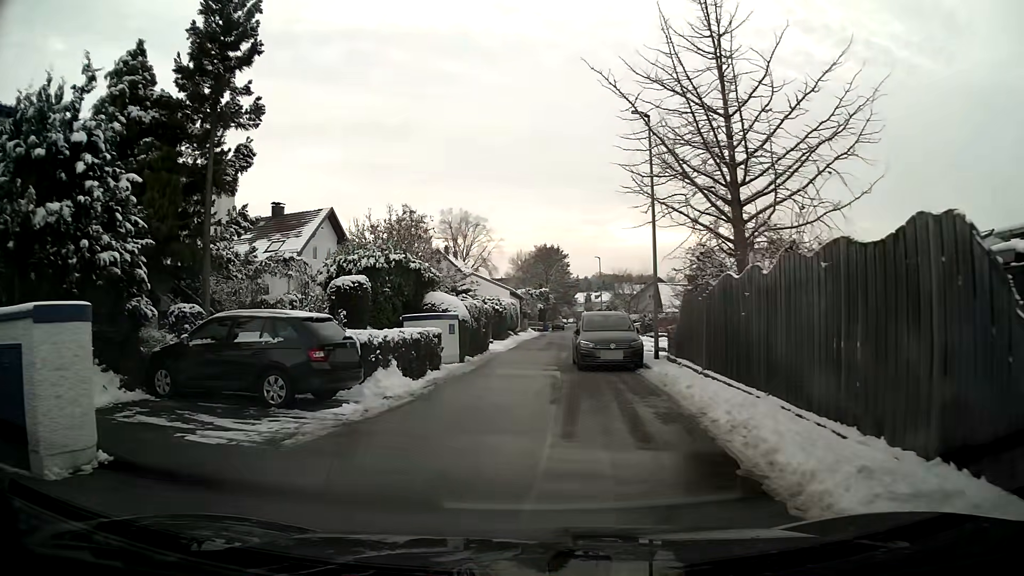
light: Day
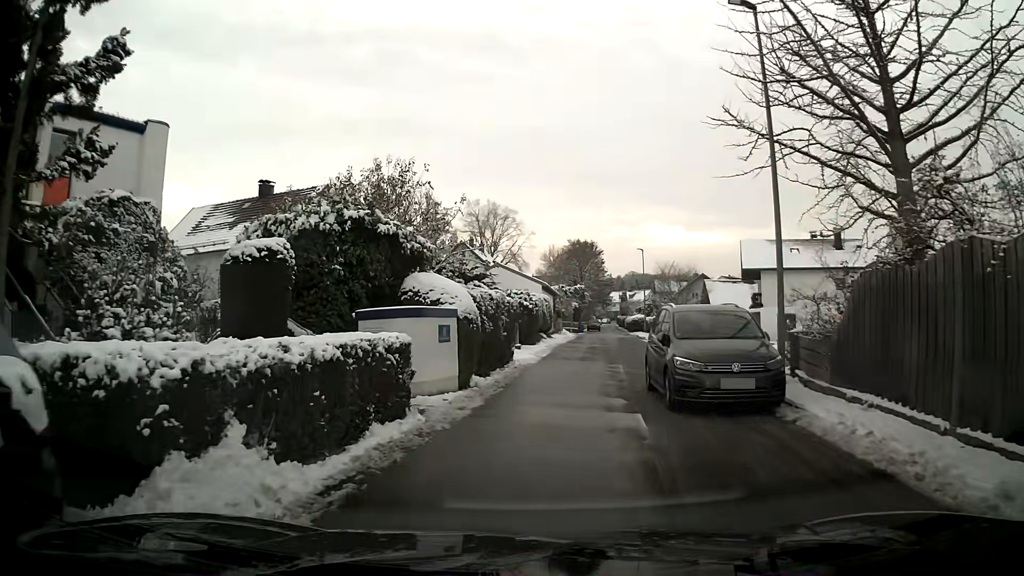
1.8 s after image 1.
(-0.2, +8.4) m; -1°
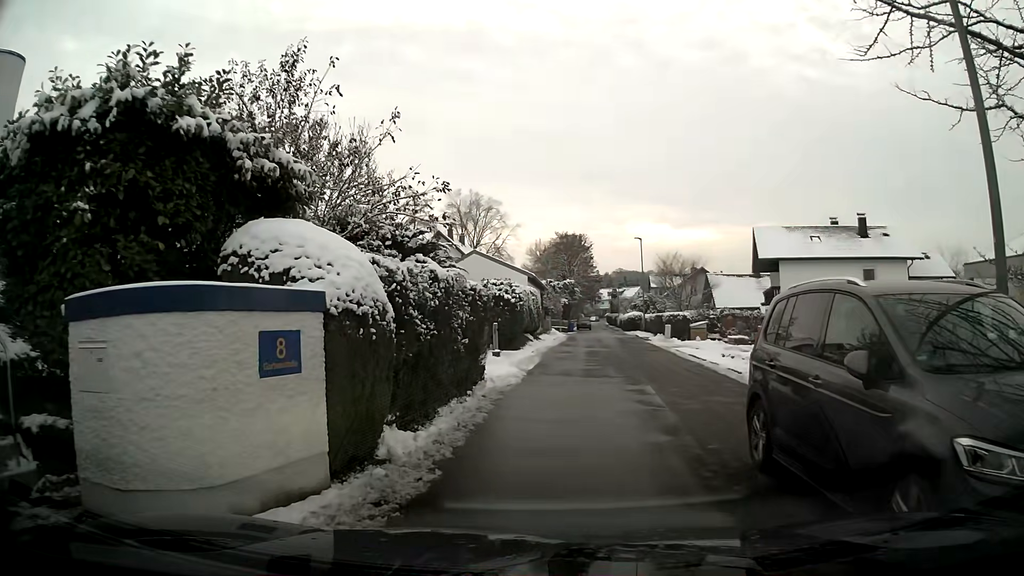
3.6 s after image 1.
(+0.1, +7.1) m; +1°
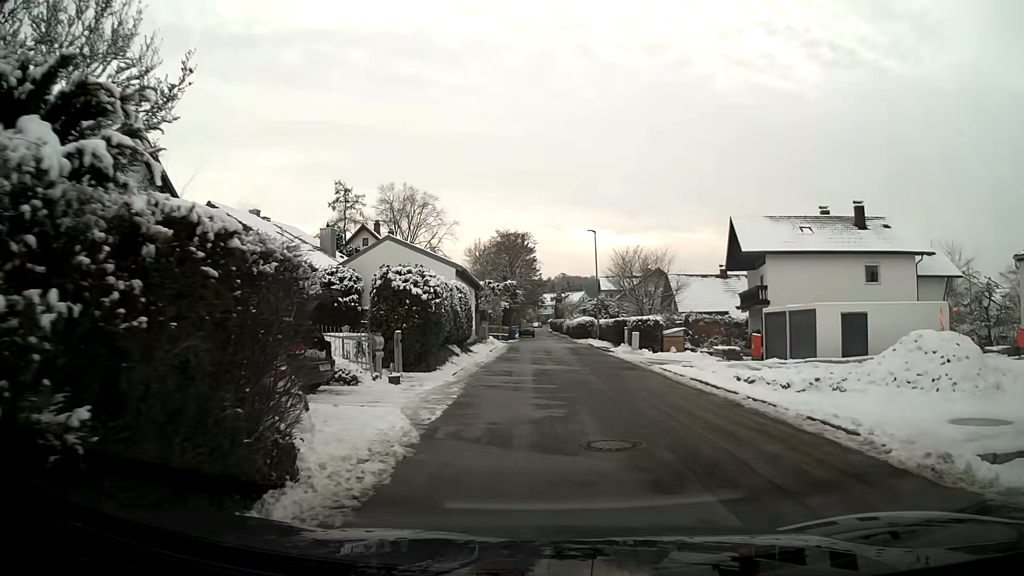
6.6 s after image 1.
(+0.3, +8.5) m; +6°
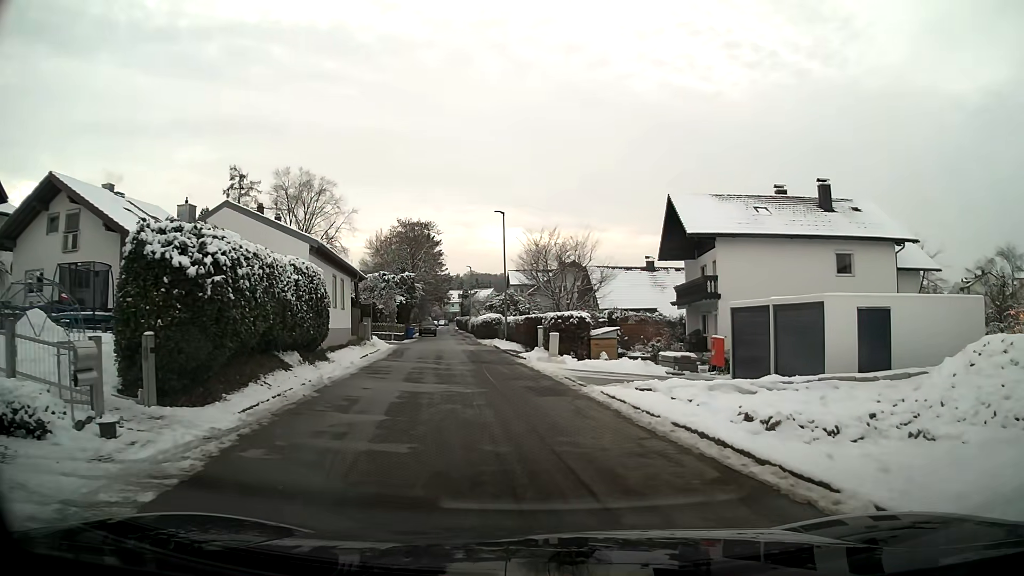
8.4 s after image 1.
(+0.5, +7.8) m; +6°
(0, +10) (-1, +20) (-3, +30) (-4, +40) (-5, +50) (-6, +60) (-8, +70) (-9, +79) (-10, +89) (-11, +99) m
